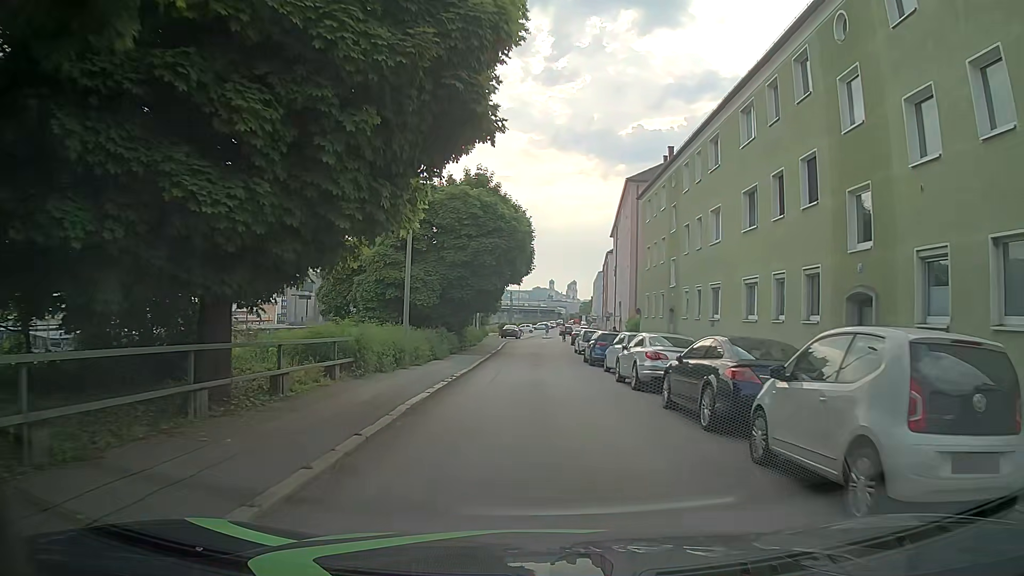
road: residential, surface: asphalt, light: Day
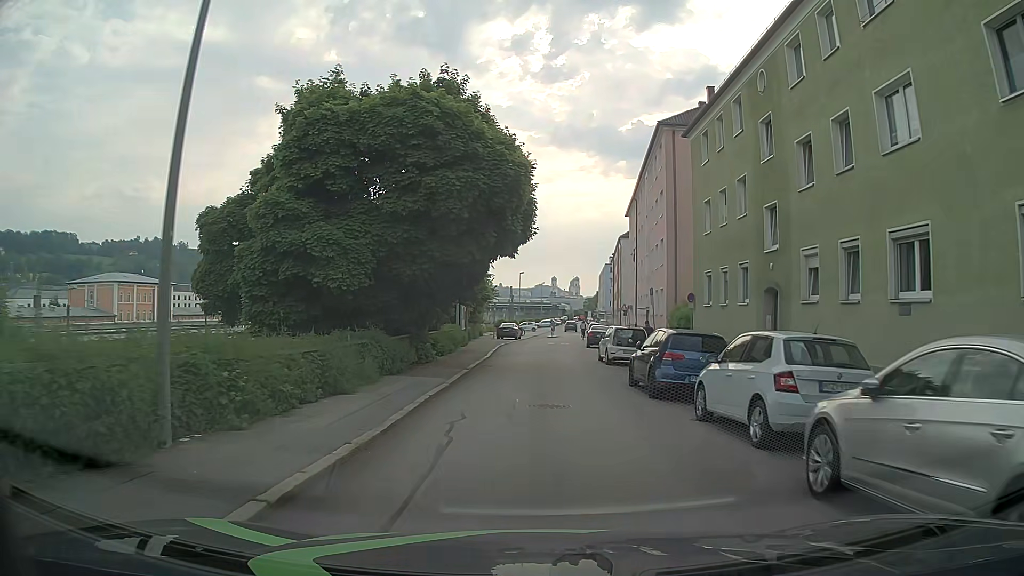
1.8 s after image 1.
(0.0, +13.5) m; 0°
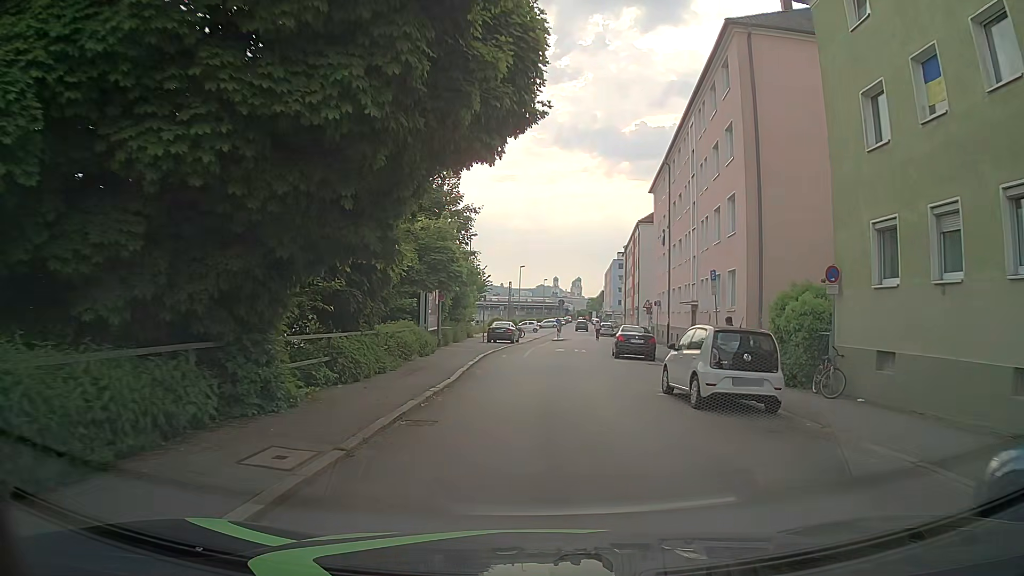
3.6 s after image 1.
(-0.1, +13.6) m; -1°
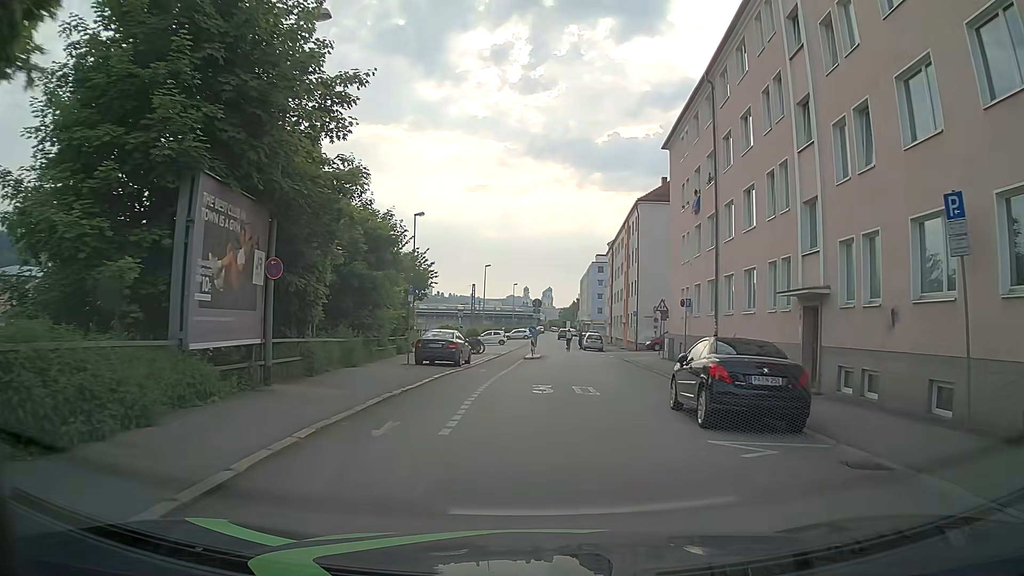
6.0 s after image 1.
(+0.4, +17.9) m; +4°
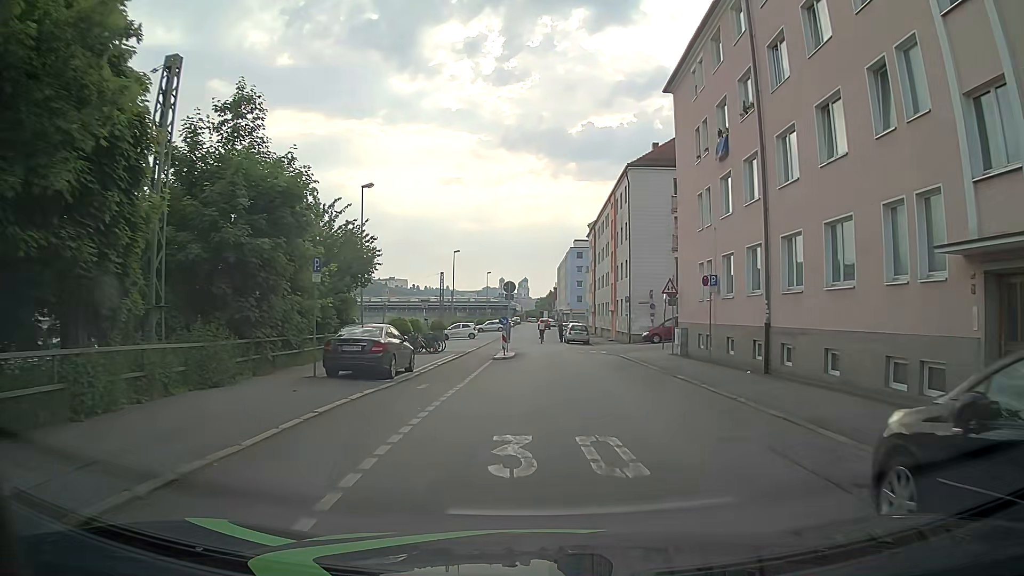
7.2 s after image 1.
(-0.1, +8.8) m; 0°
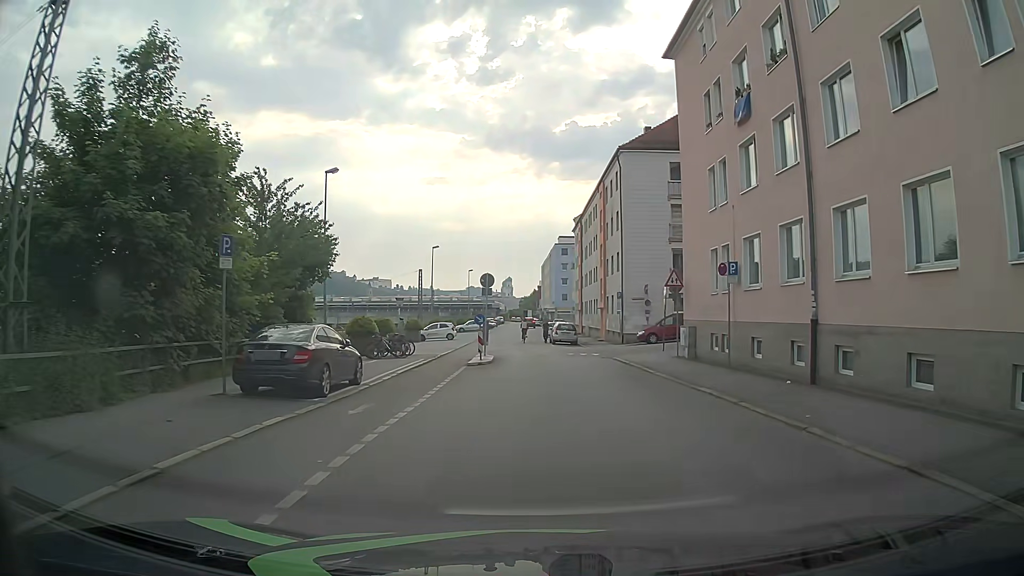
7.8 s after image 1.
(+0.1, +4.4) m; +2°
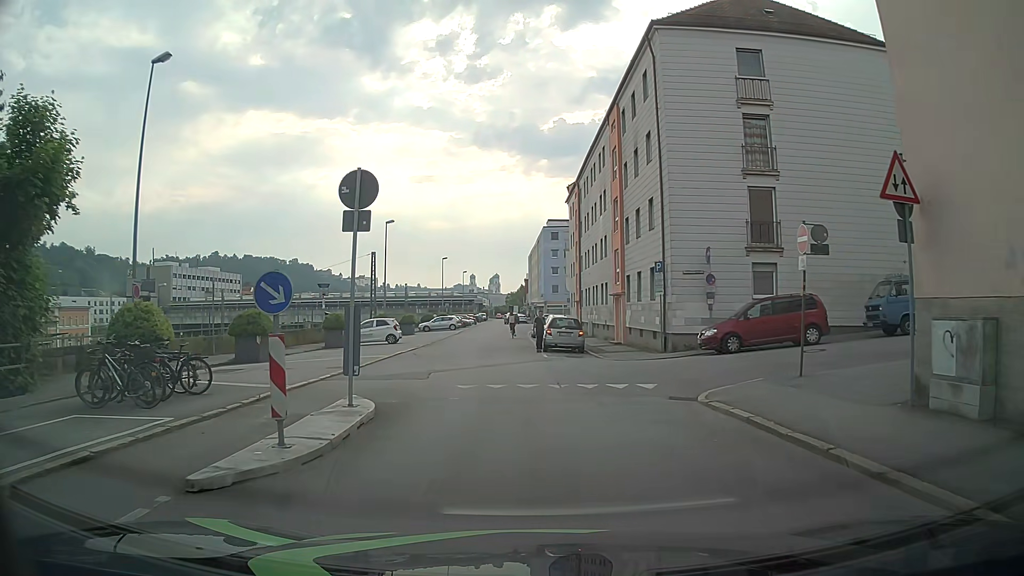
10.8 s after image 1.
(+0.3, +18.0) m; 0°
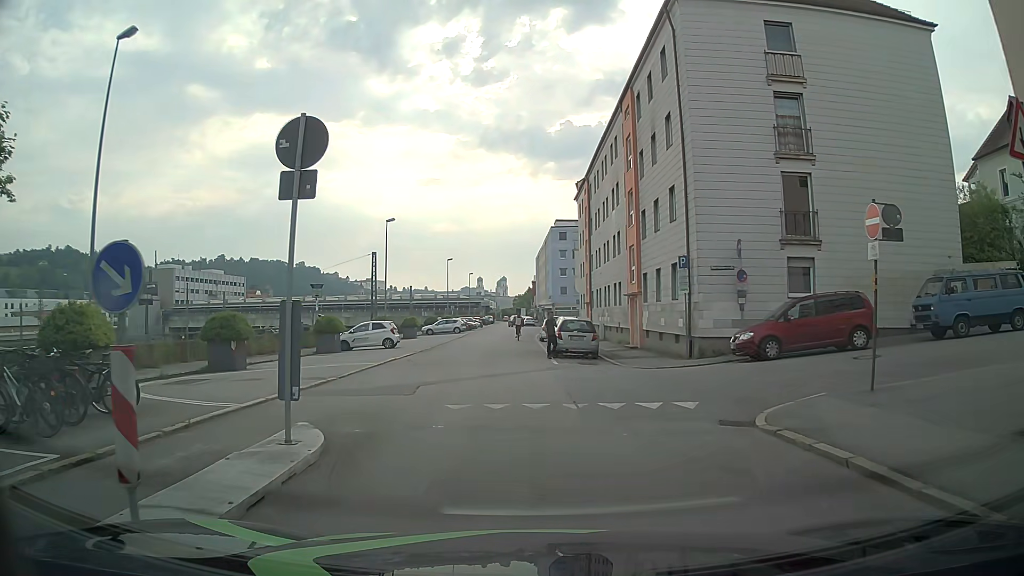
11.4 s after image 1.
(0.0, +2.8) m; 0°
(0, +10) (-1, +20) (-2, +30) (-2, +40) (-2, +50) (-2, +60) (-1, +70) (-1, +80) (0, +90) (-2, +100) m
